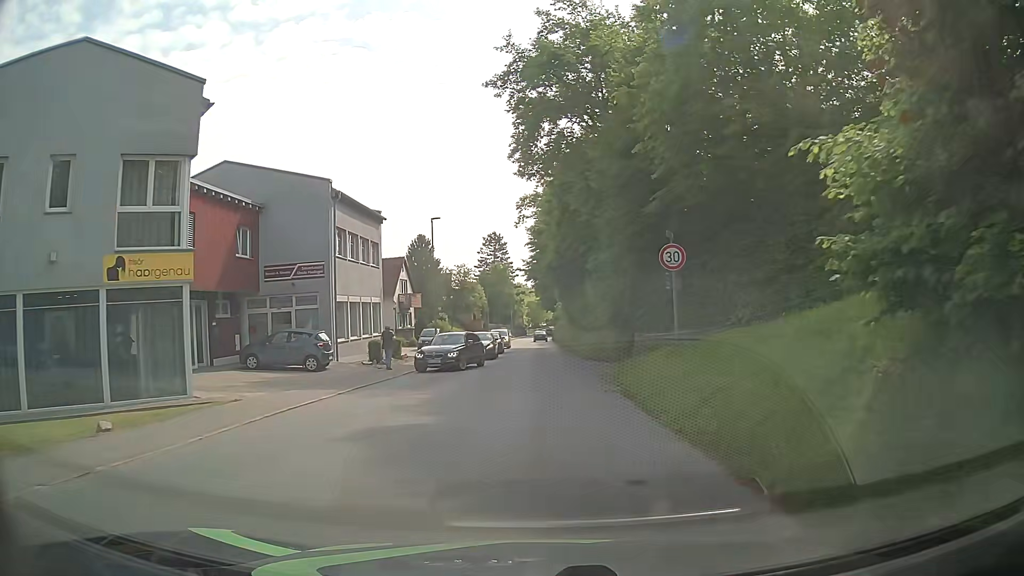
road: tertiary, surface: asphalt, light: Day
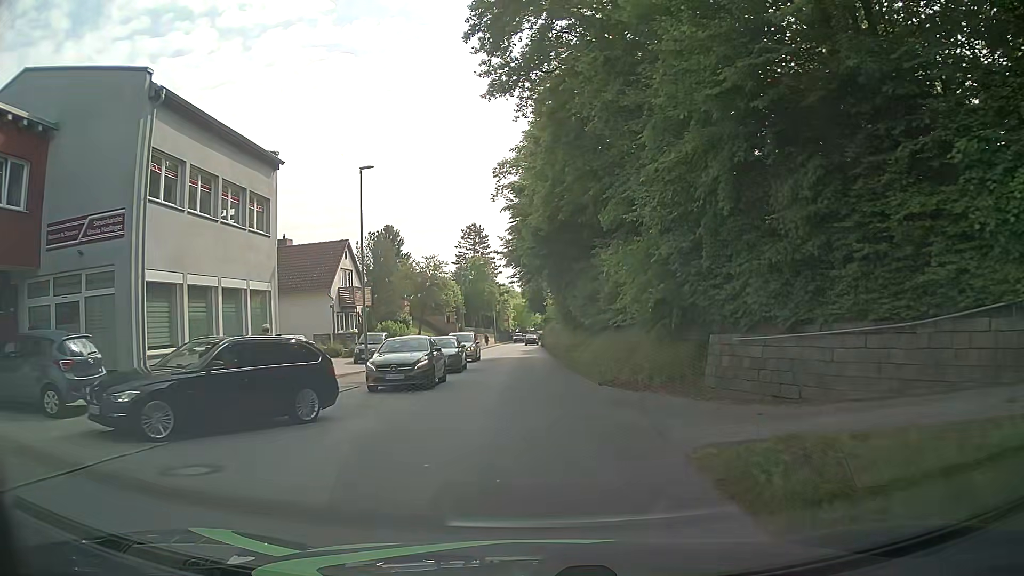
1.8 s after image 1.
(+0.1, +14.0) m; +1°
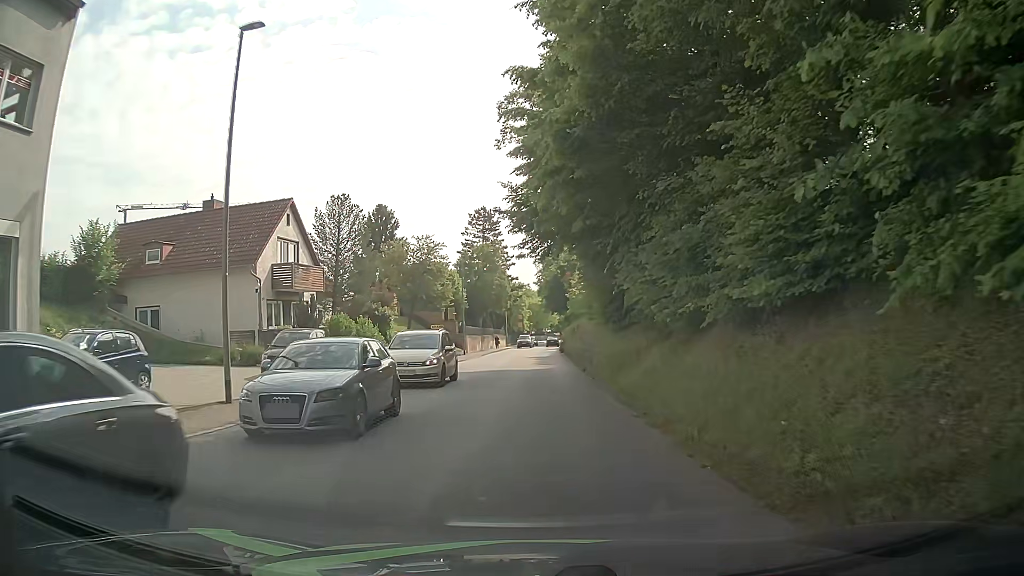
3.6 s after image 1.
(-0.3, +13.8) m; -2°
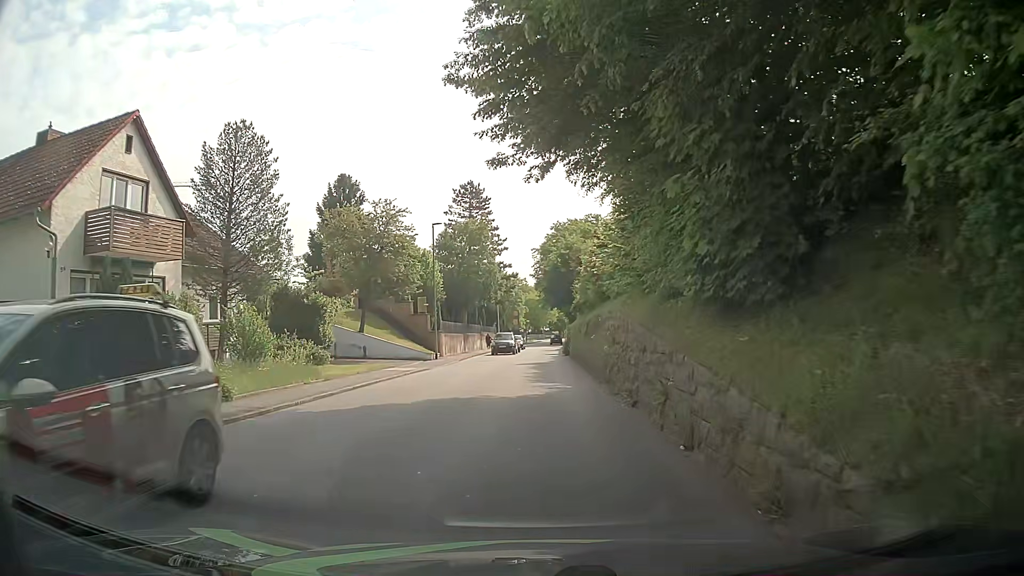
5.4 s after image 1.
(-0.1, +13.9) m; 0°
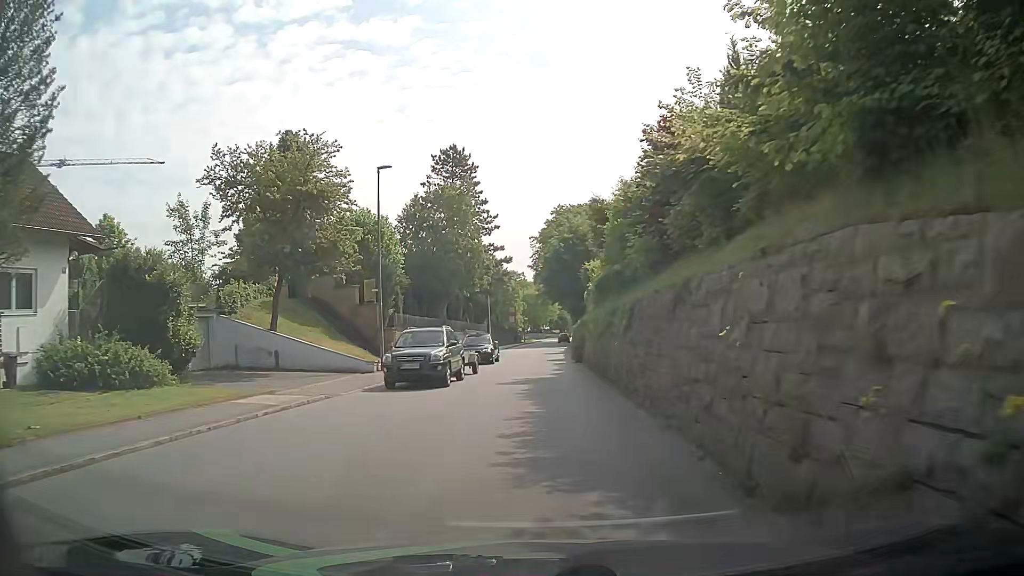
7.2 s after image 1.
(+0.2, +13.9) m; 0°
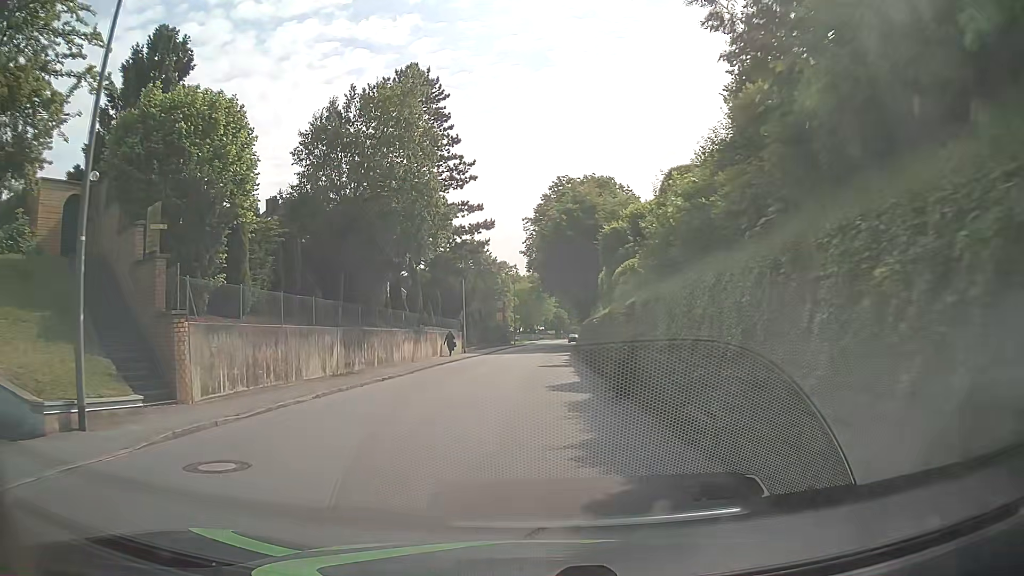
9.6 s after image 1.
(-0.1, +18.5) m; 0°
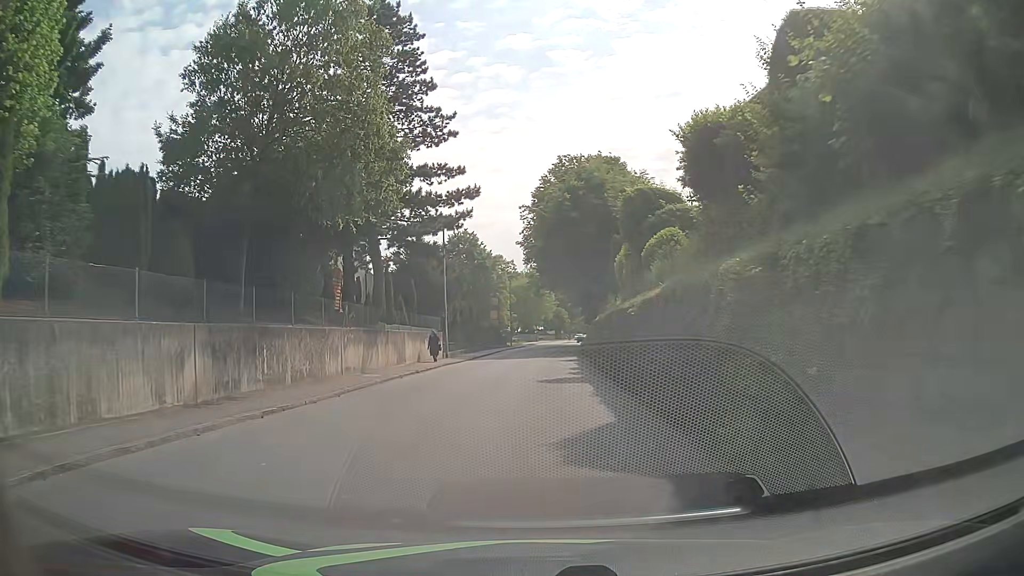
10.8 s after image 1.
(+0.1, +9.2) m; +1°
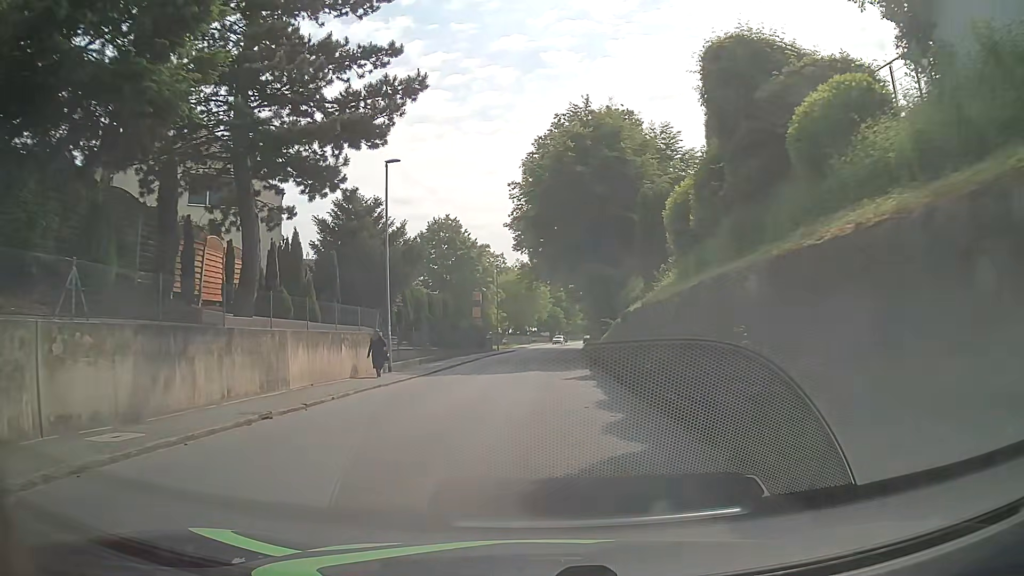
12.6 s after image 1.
(-0.1, +13.9) m; 0°
(0, +10) (0, +20) (+1, +30) (+1, +40) (+2, +50) (+2, +60) (+3, +70) (+4, +80) (+5, +90) (+7, +100) m
